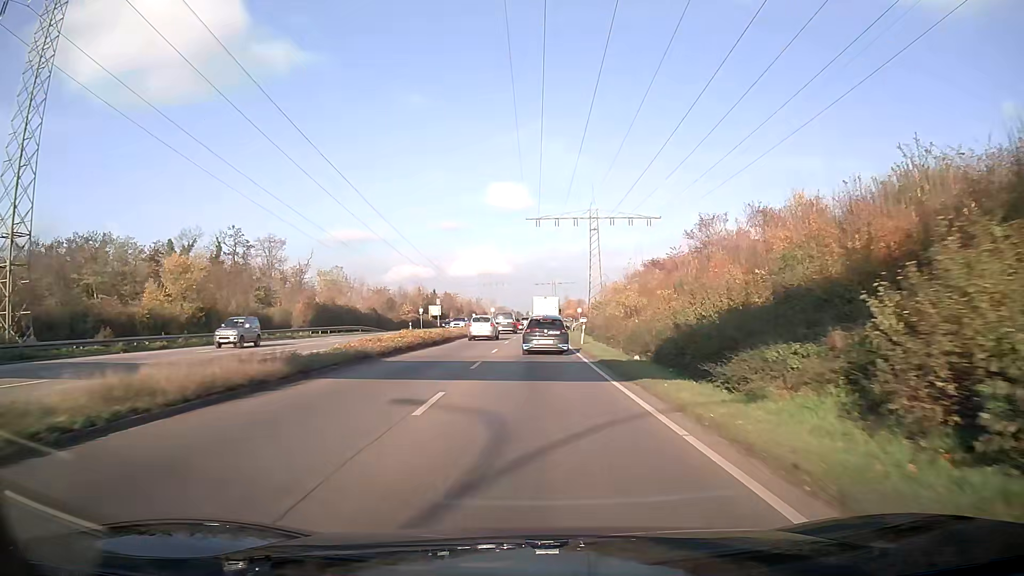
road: trunk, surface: asphalt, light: Day
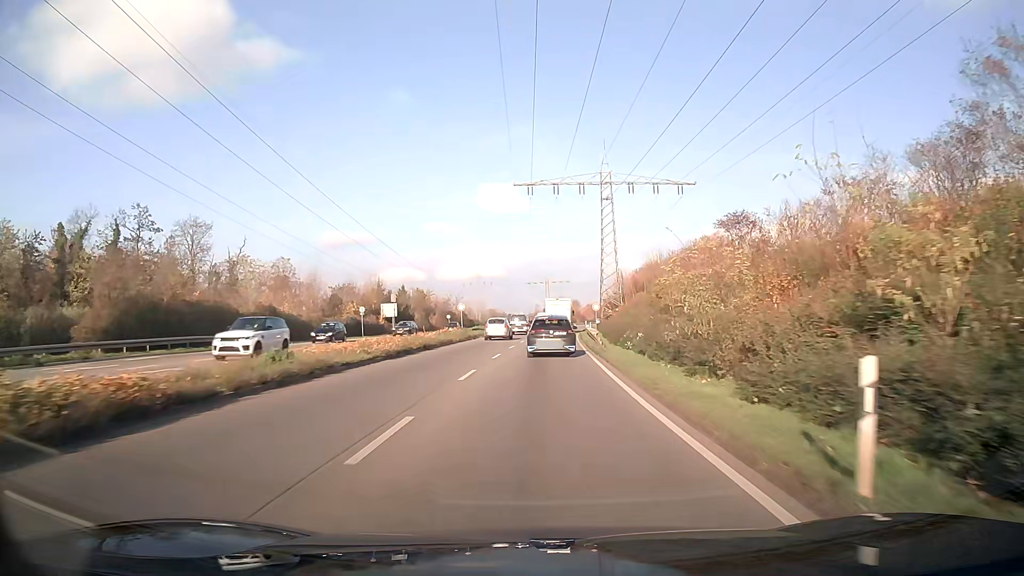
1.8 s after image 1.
(+0.2, +31.4) m; +1°
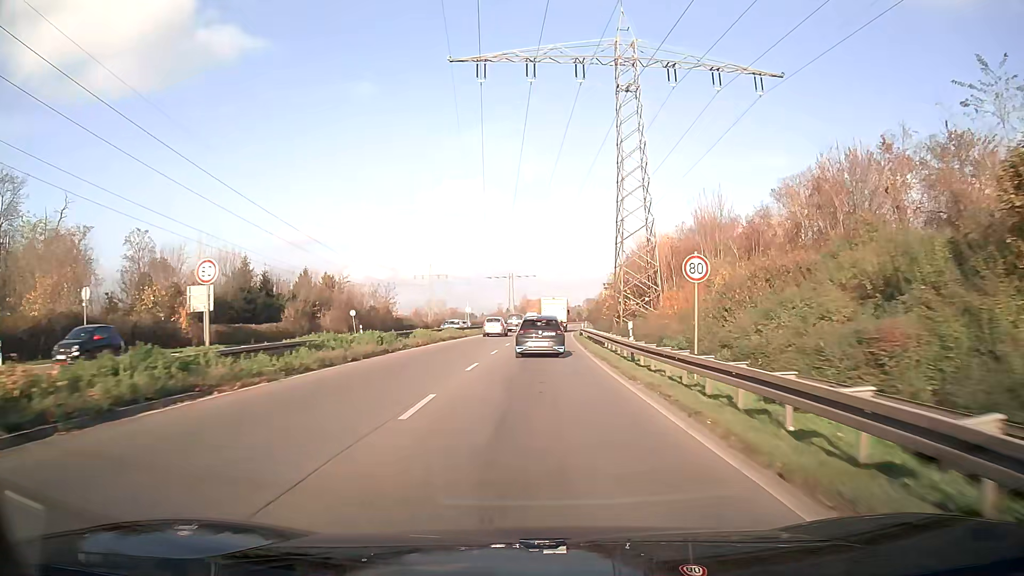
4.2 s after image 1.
(+1.1, +42.2) m; +3°
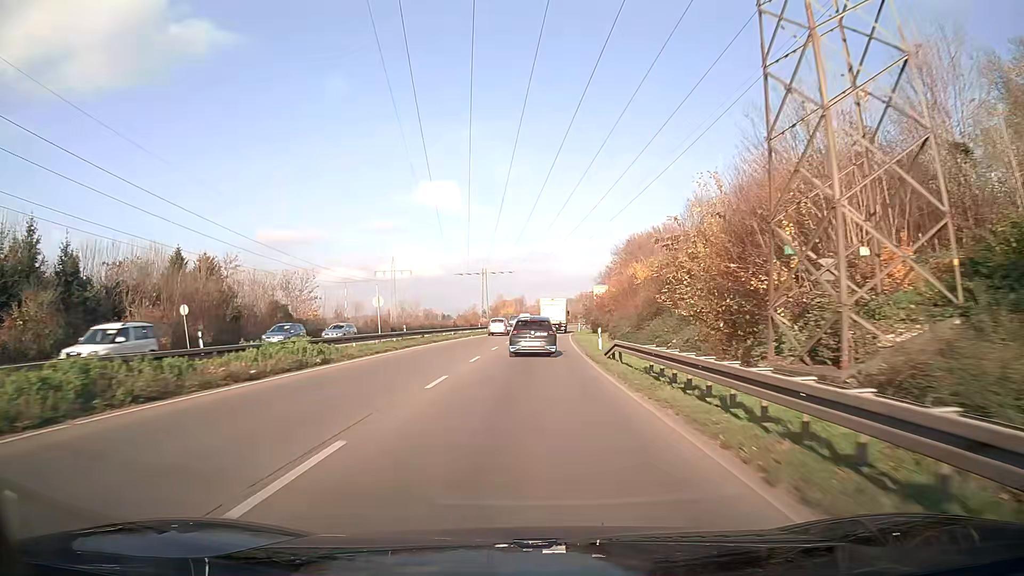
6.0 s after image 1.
(+0.5, +31.9) m; +2°
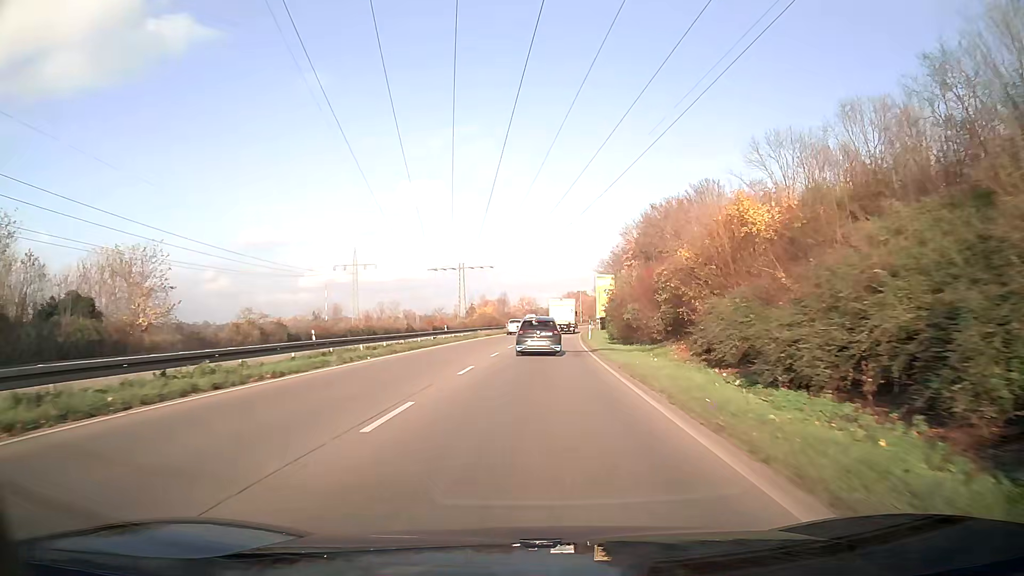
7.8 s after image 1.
(+0.4, +32.5) m; +2°
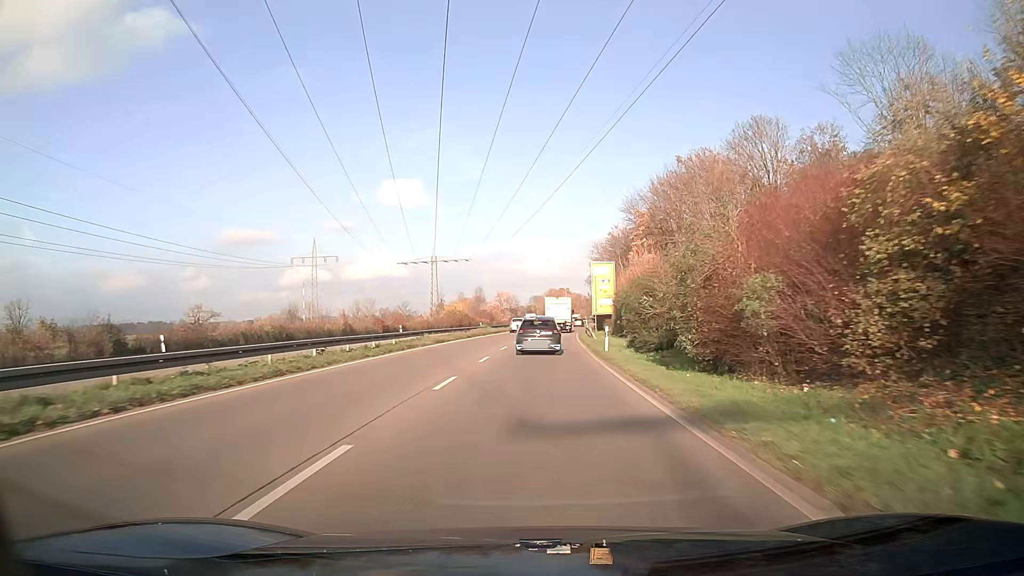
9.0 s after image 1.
(+0.3, +22.0) m; +2°
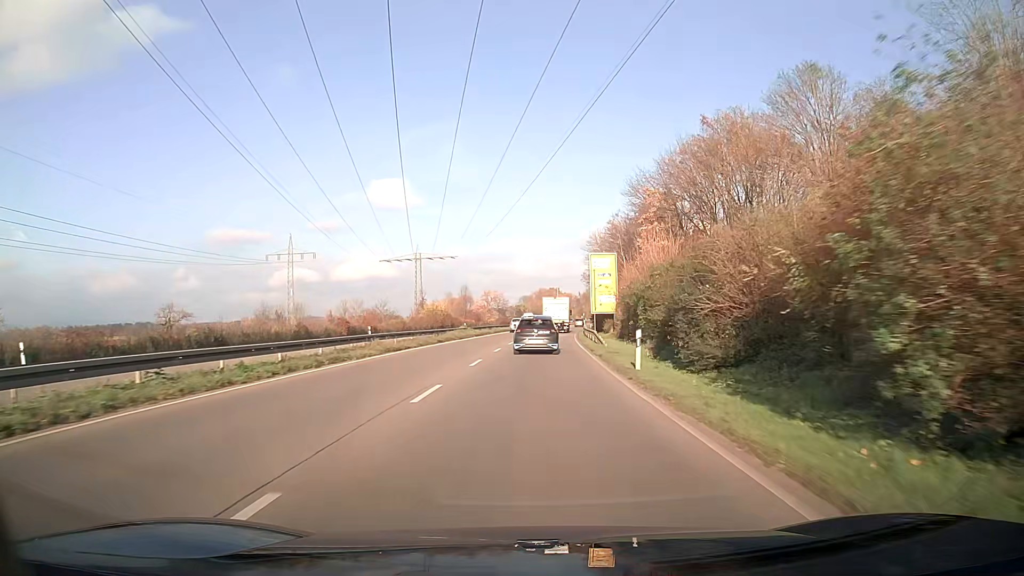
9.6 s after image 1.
(+0.1, +11.1) m; +1°
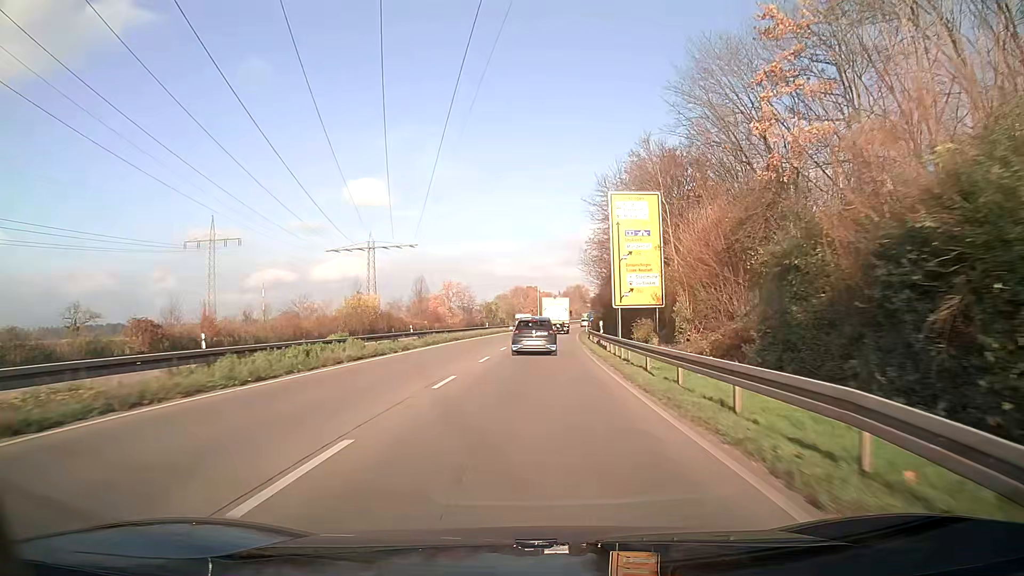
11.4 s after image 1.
(+0.6, +33.7) m; +2°
